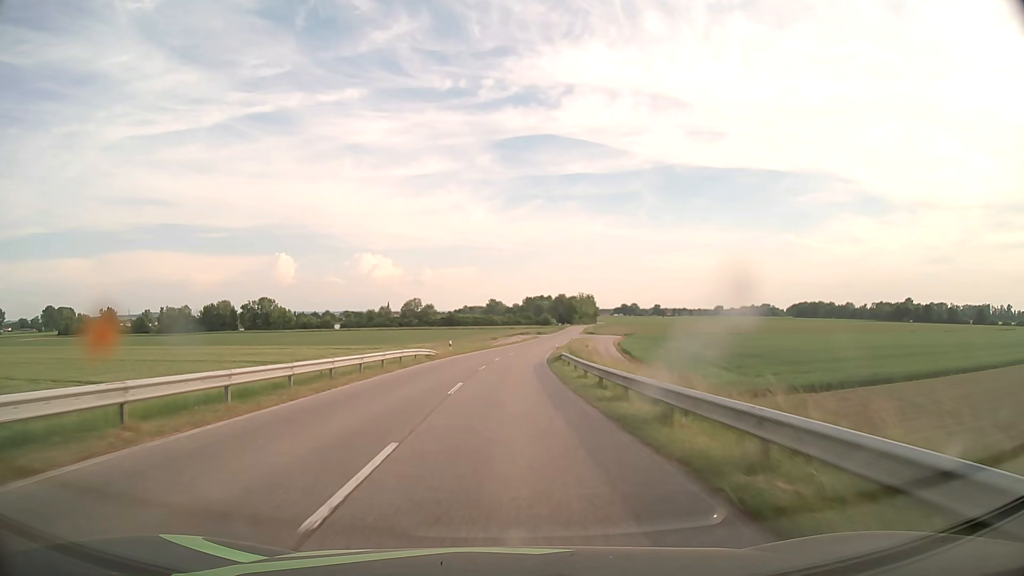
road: secondary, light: Day
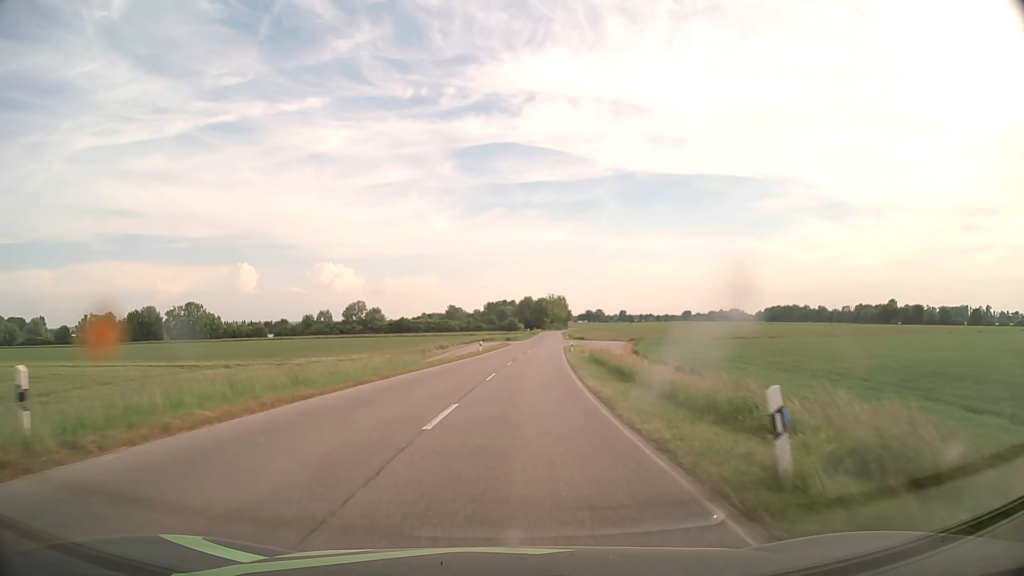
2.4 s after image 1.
(+0.8, +43.1) m; +3°
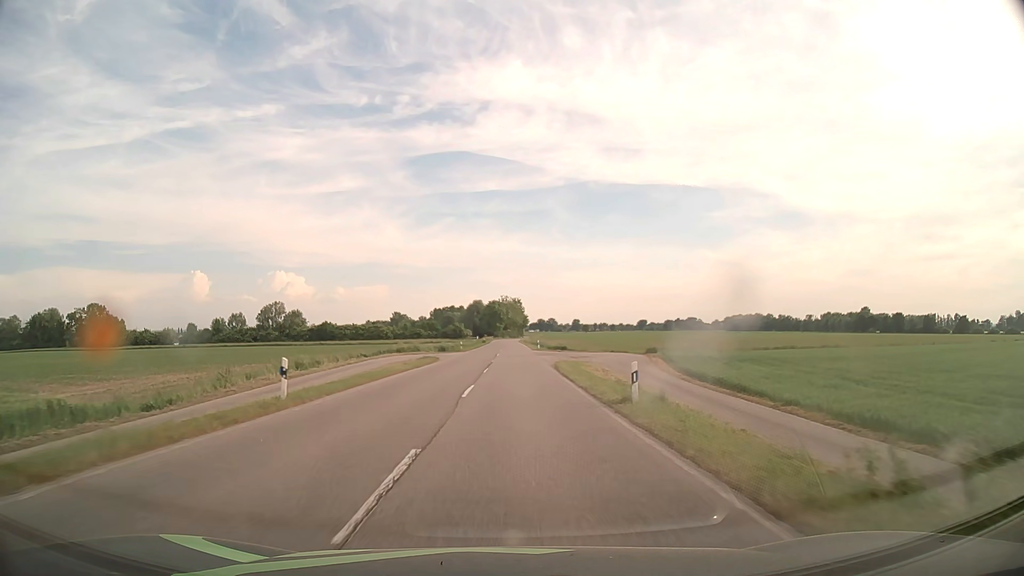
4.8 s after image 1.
(+1.7, +42.8) m; +4°
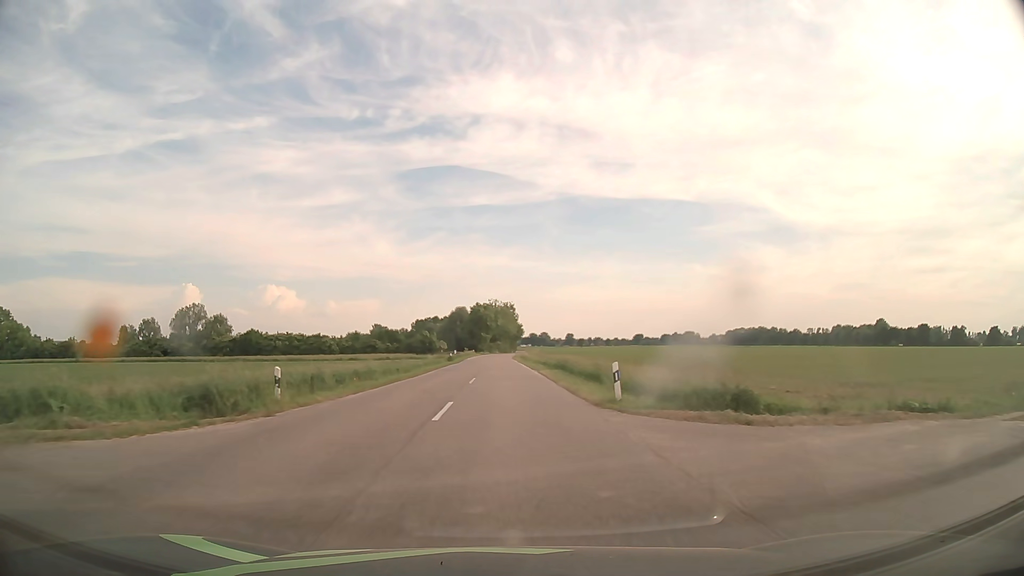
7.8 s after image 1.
(+0.8, +53.4) m; +1°
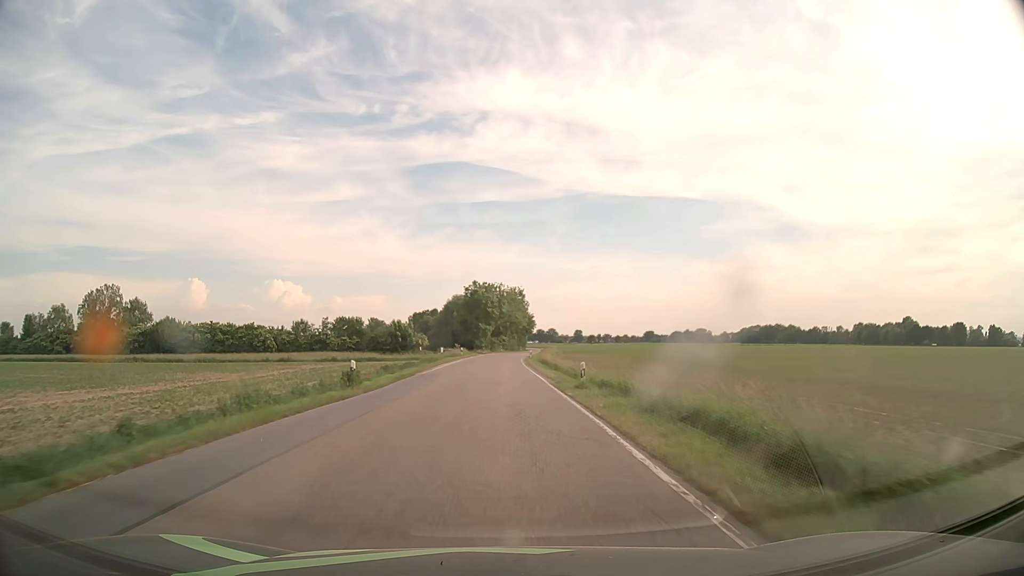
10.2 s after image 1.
(-0.1, +42.6) m; 0°
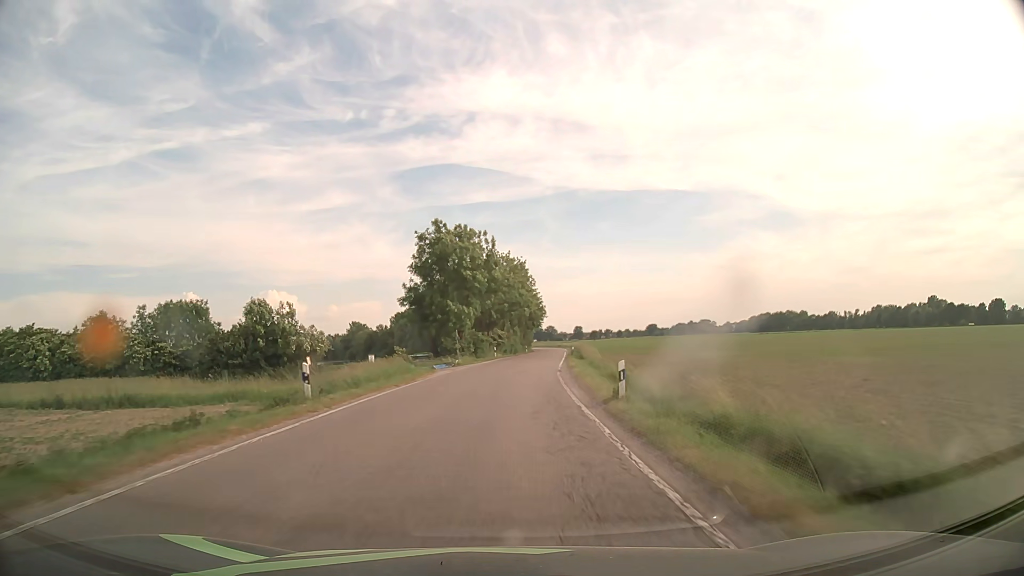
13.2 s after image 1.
(-0.1, +53.6) m; 0°
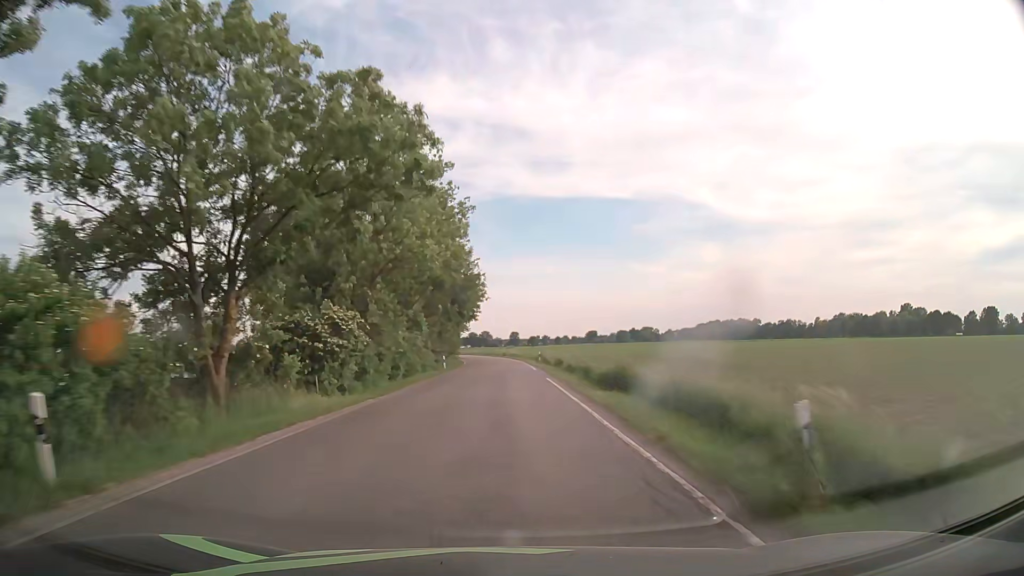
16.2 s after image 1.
(+2.5, +53.6) m; +6°
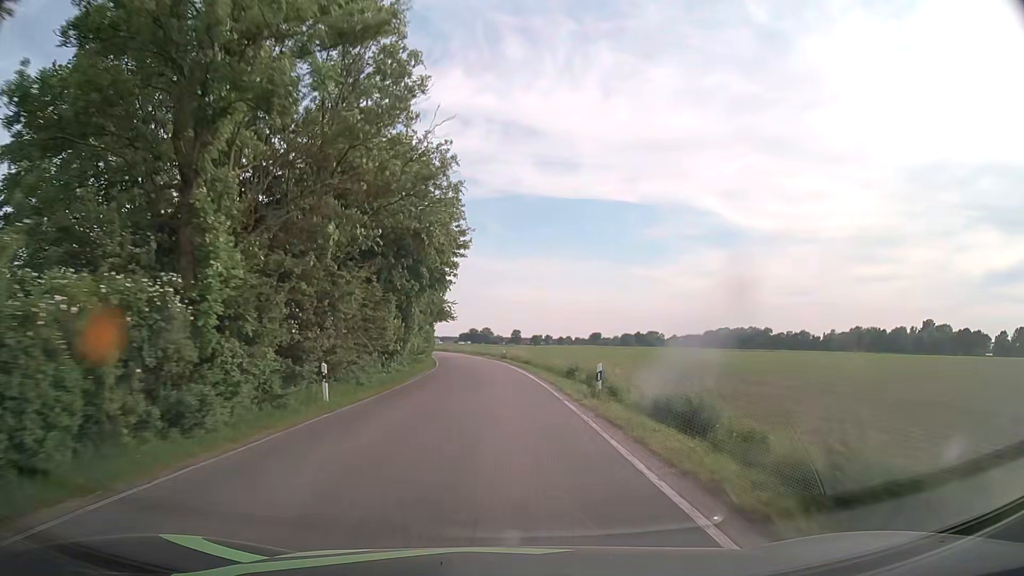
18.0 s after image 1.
(0.0, +32.2) m; 0°
(0, +10) (0, +20) (-1, +30) (-1, +40) (-2, +50) (-3, +60) (-4, +70) (-5, +80) (-6, +90) (-8, +100) m
